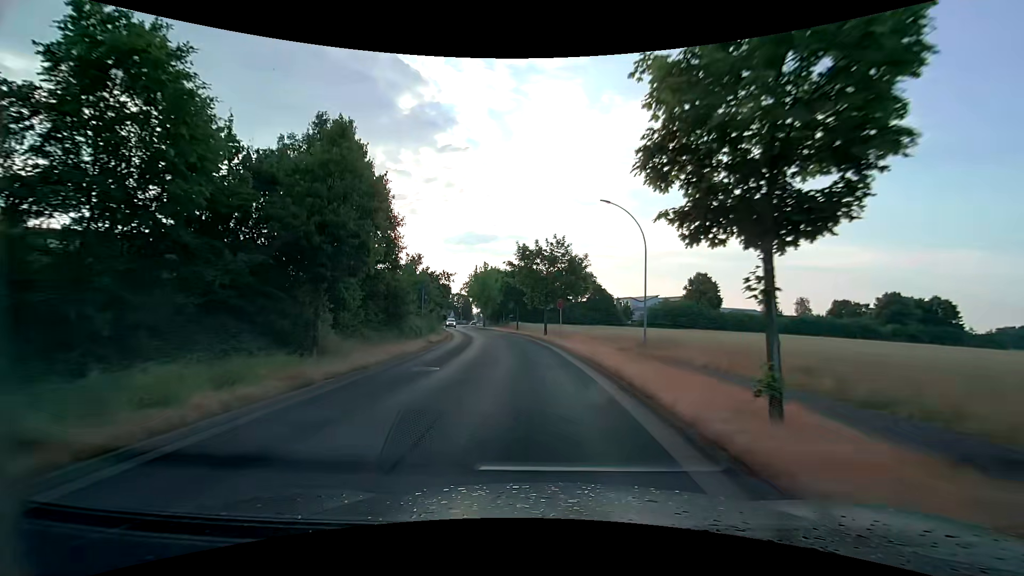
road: unclassified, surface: asphalt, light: Day
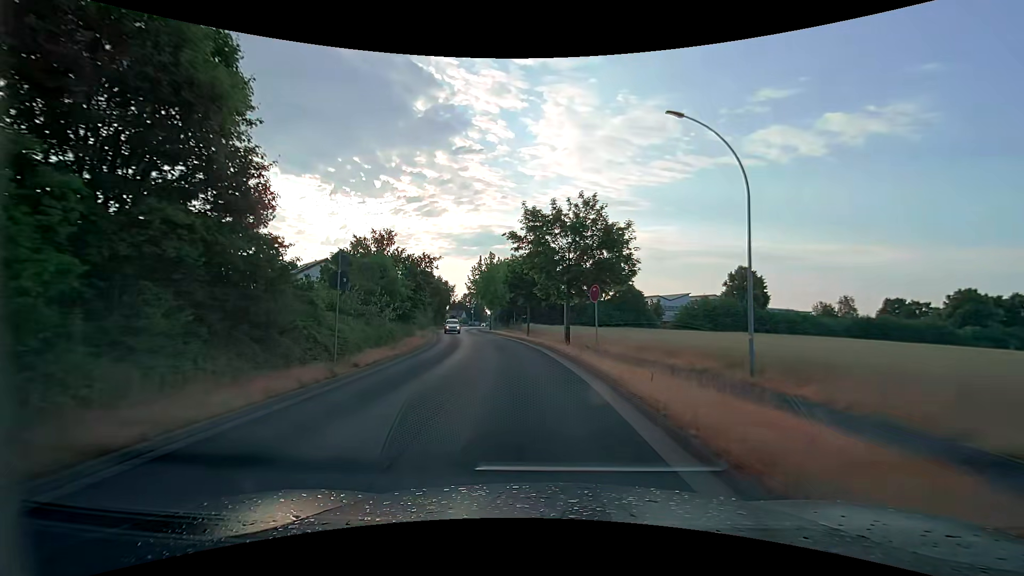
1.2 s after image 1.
(-0.1, +12.6) m; -2°
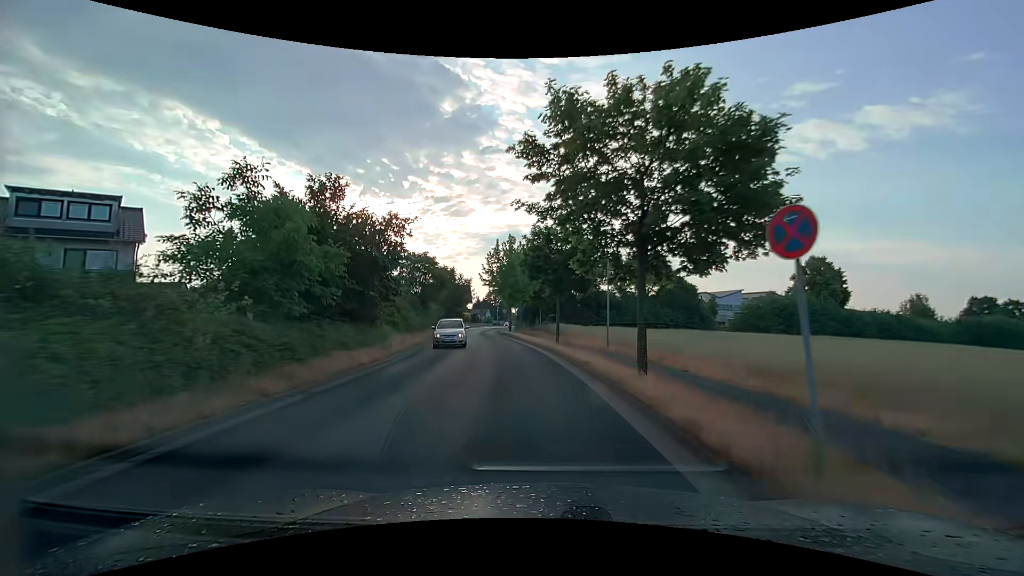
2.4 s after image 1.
(-0.3, +12.3) m; -3°
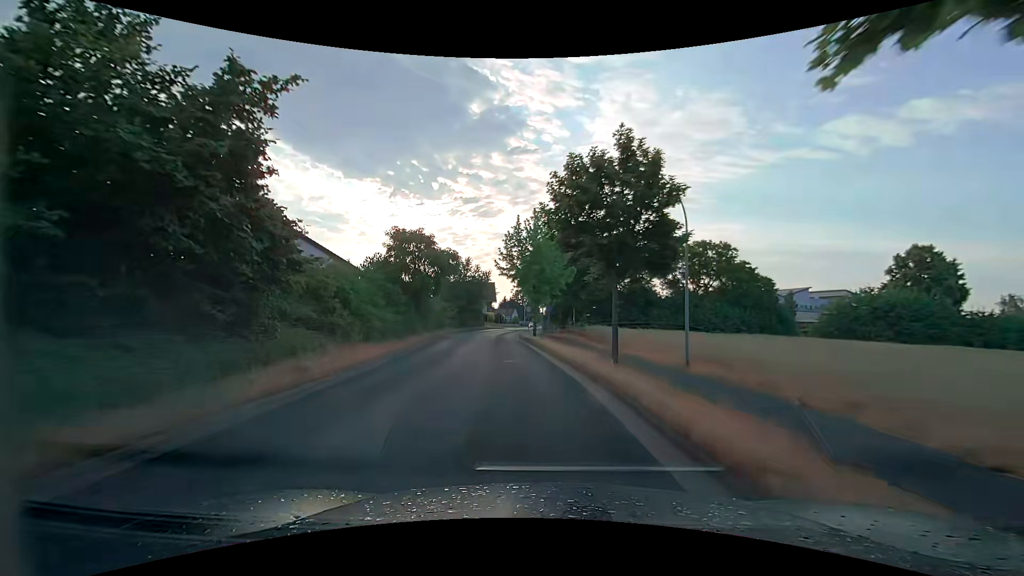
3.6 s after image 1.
(-0.4, +12.0) m; -4°
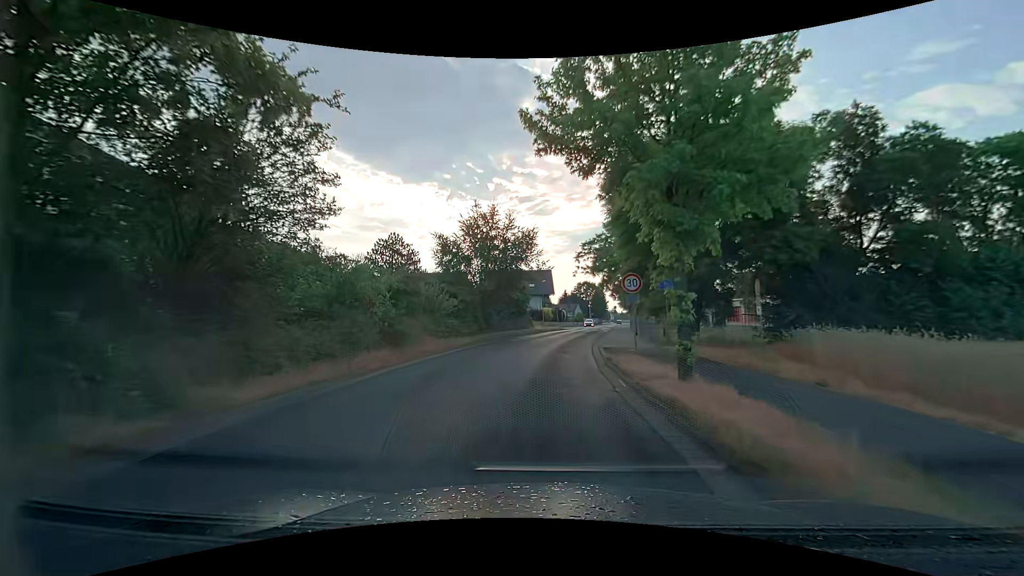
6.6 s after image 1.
(-1.8, +28.2) m; -7°
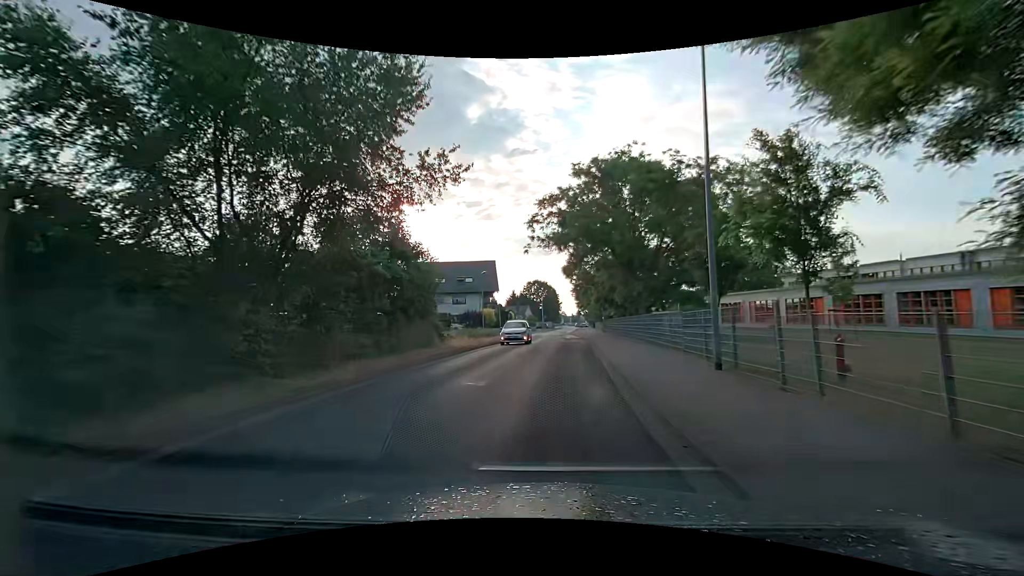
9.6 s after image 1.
(+1.0, +23.9) m; +5°
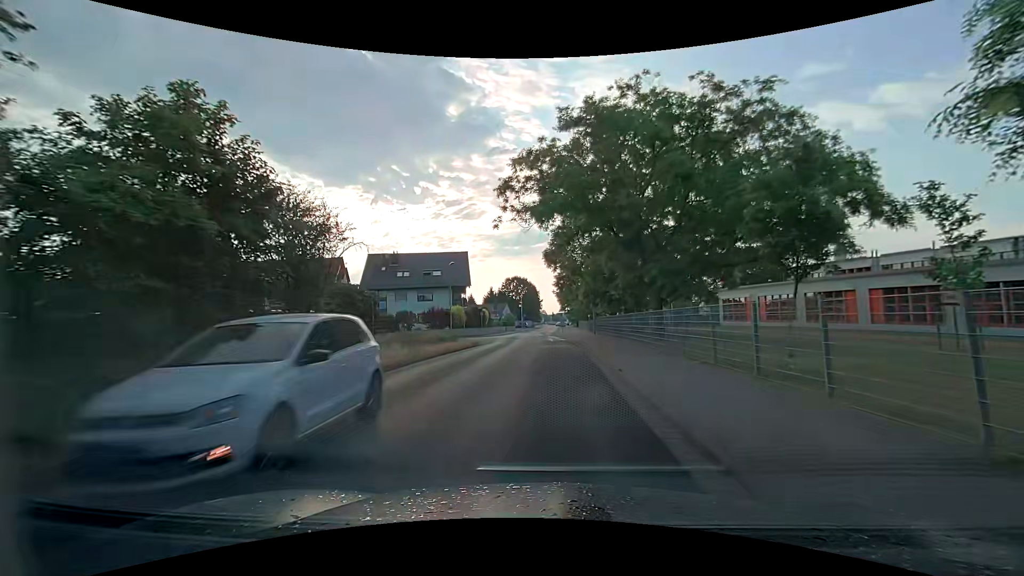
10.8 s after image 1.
(+0.4, +9.4) m; +3°
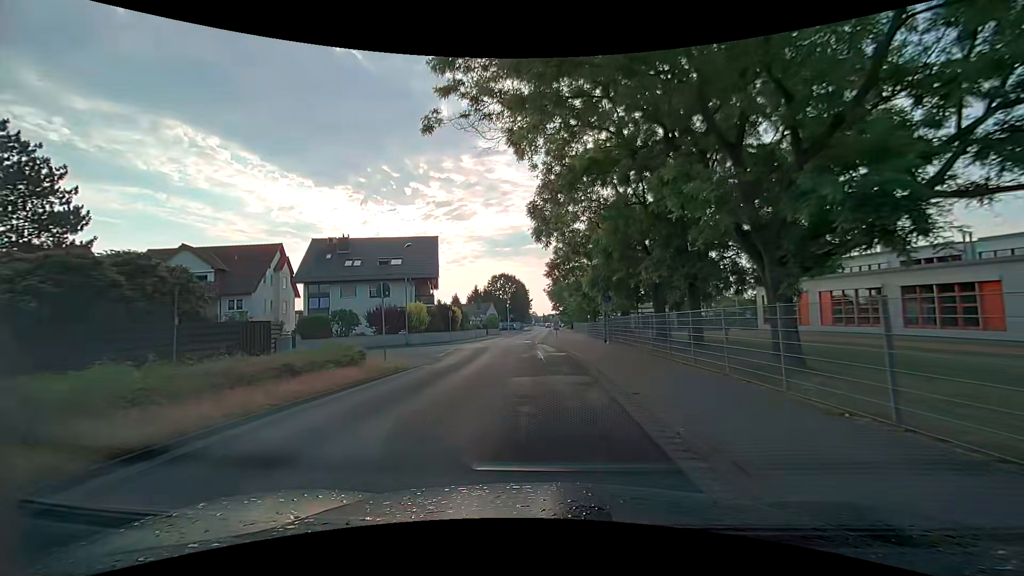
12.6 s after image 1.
(+0.3, +14.2) m; +1°
(0, +10) (0, +20) (-1, +30) (-1, +40) (-1, +50) (-1, +60) (0, +70) (0, +80) (0, +90) (0, +100) m
